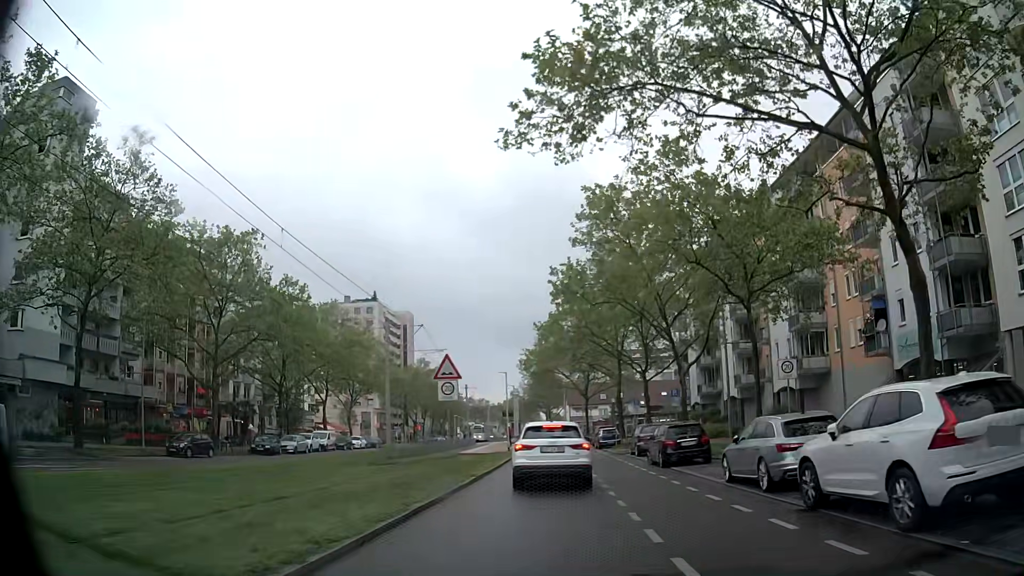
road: tertiary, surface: asphalt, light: Day
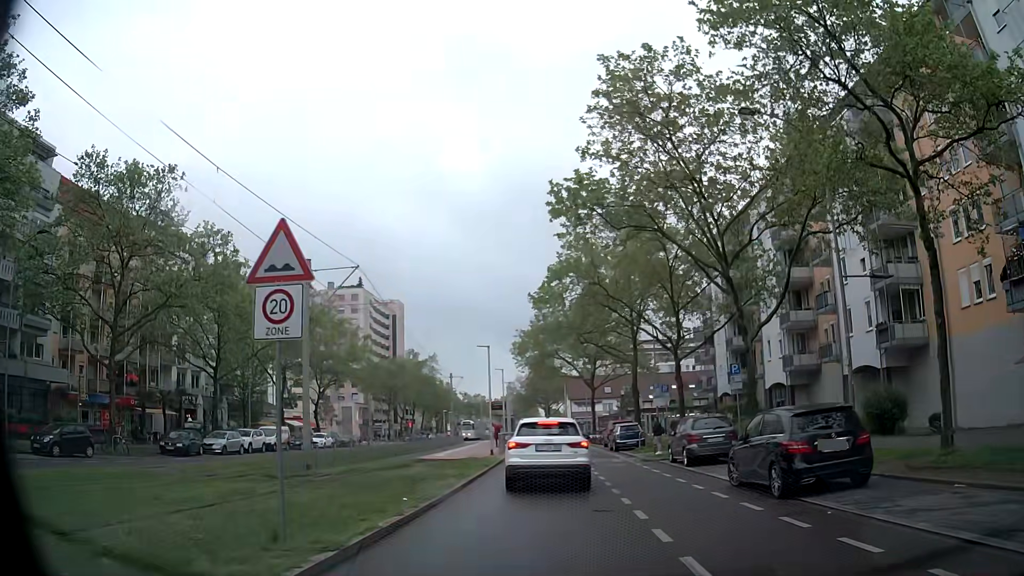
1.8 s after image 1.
(0.0, +11.8) m; +1°
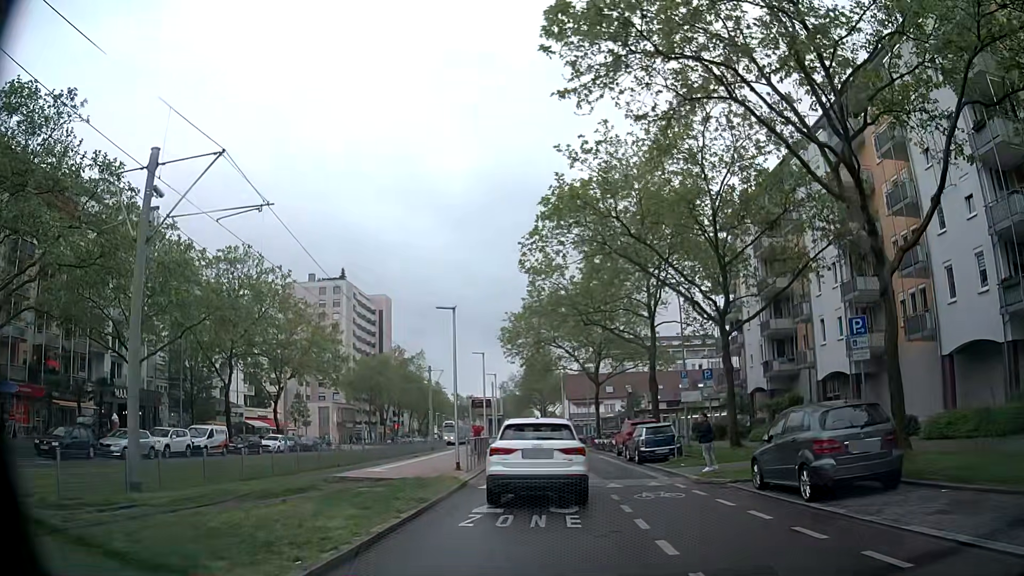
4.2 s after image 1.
(-0.1, +10.5) m; -2°
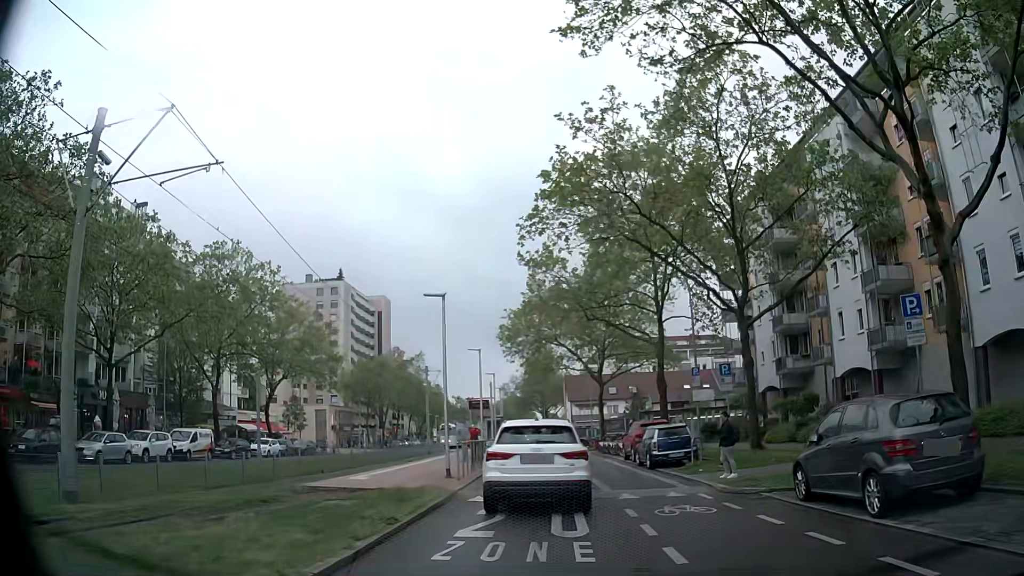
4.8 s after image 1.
(+0.1, +2.4) m; -1°
